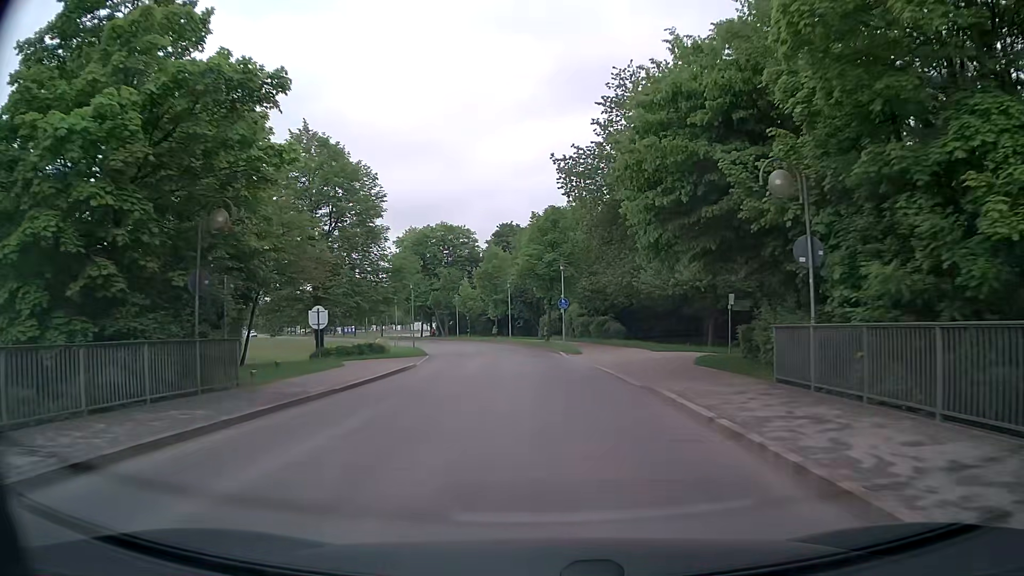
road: tertiary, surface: asphalt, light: Day
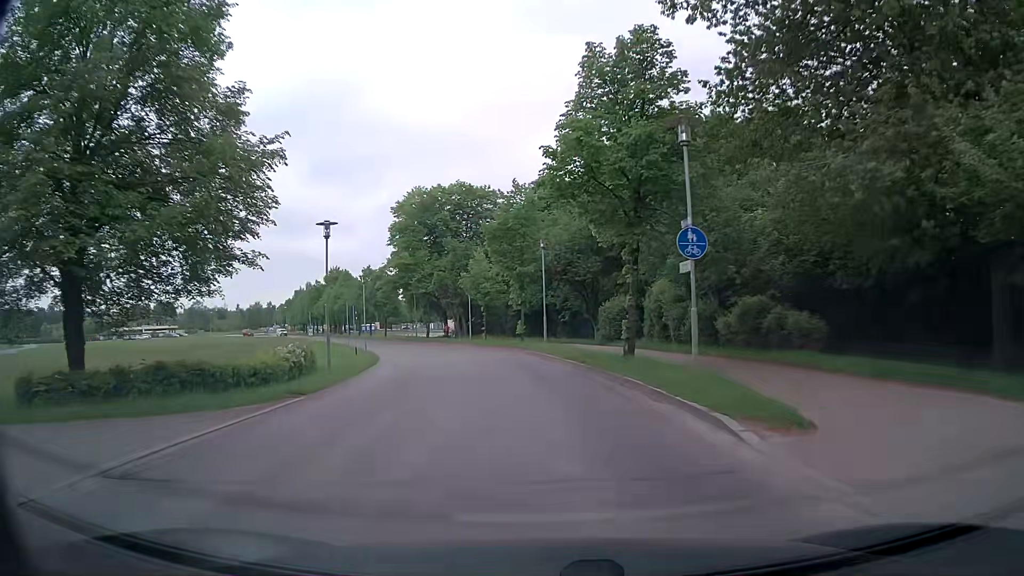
(-0.7, +26.3) m; -4°
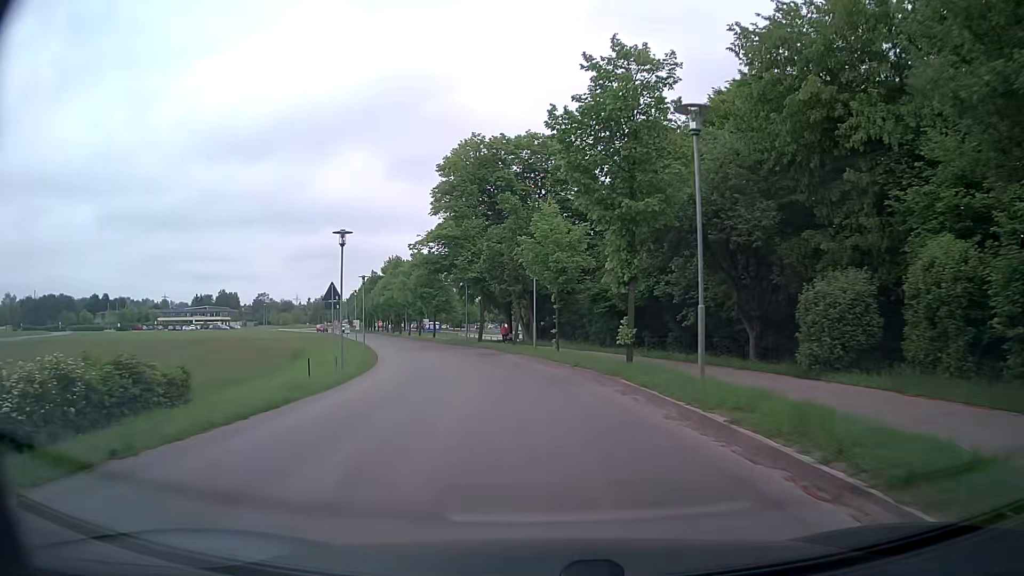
(-1.2, +18.9) m; -7°
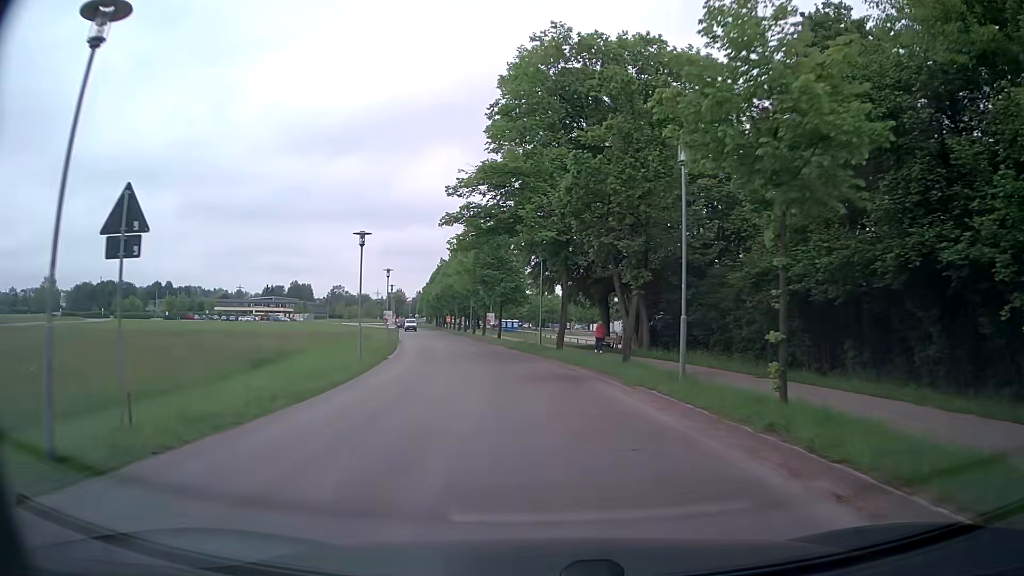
(-1.3, +18.5) m; -7°
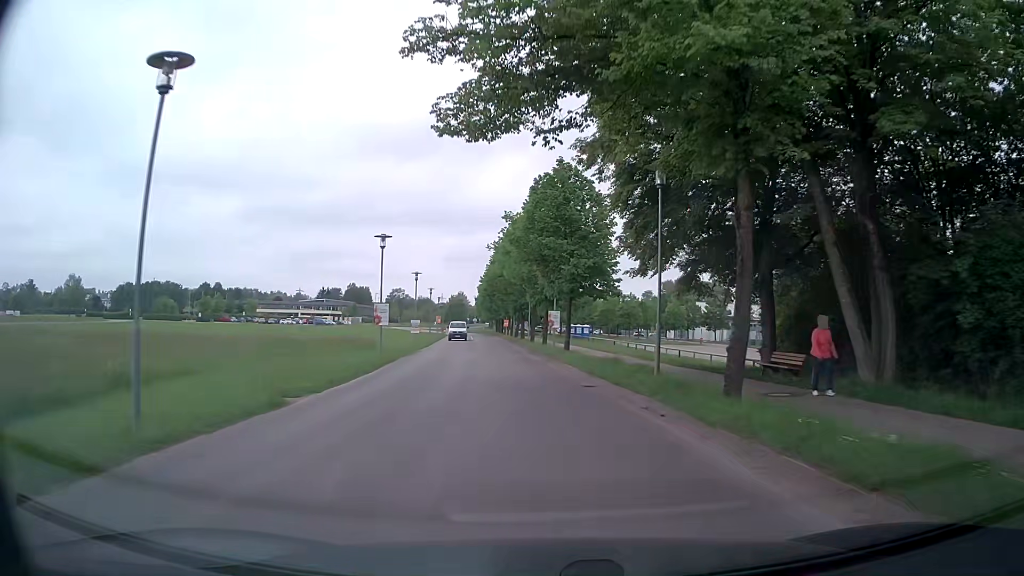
(-1.0, +18.3) m; -6°
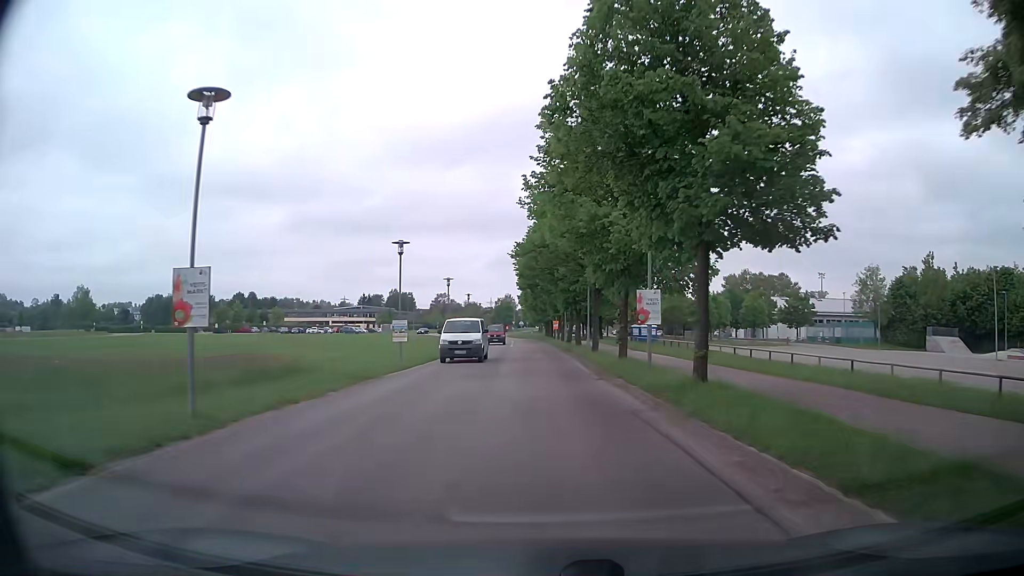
(-0.5, +18.4) m; -3°
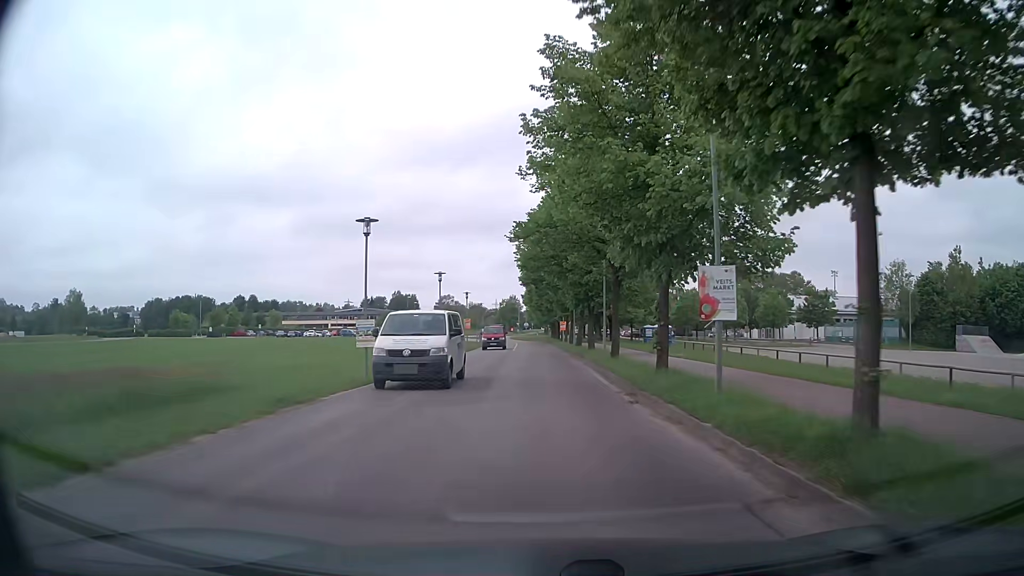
(-0.1, +6.2) m; 0°
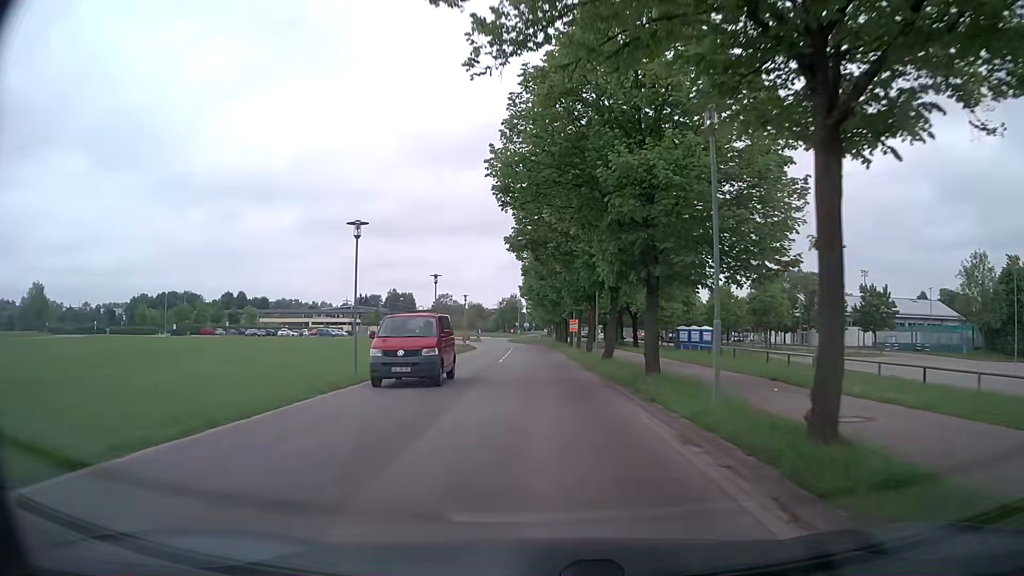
(-0.4, +19.0) m; -1°
(0, +10) (0, +20) (-1, +30) (-1, +40) (-2, +50) (-2, +60) (-3, +70) (-4, +80) (-5, +90) (-7, +100) m
